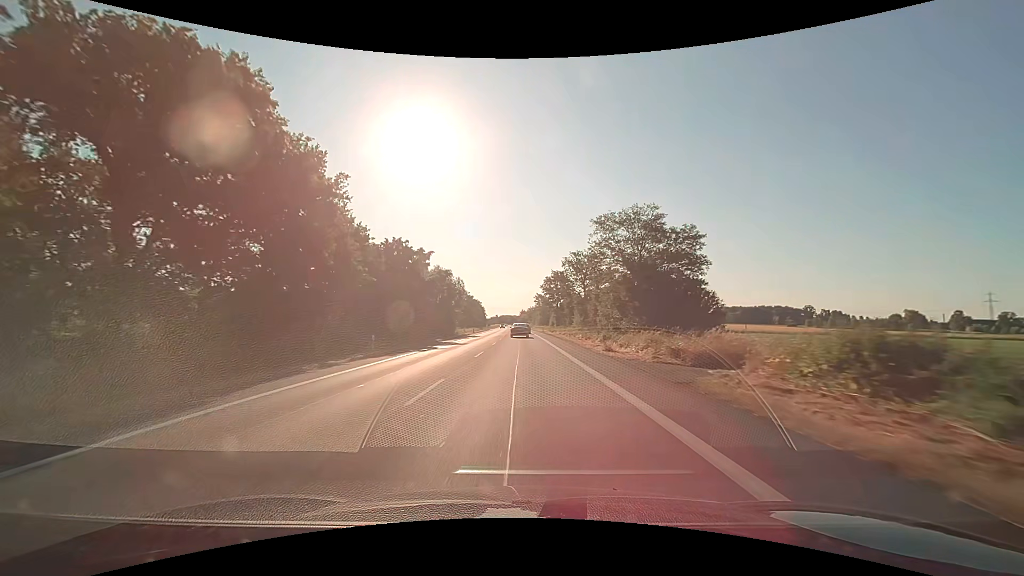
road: primary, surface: asphalt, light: Day
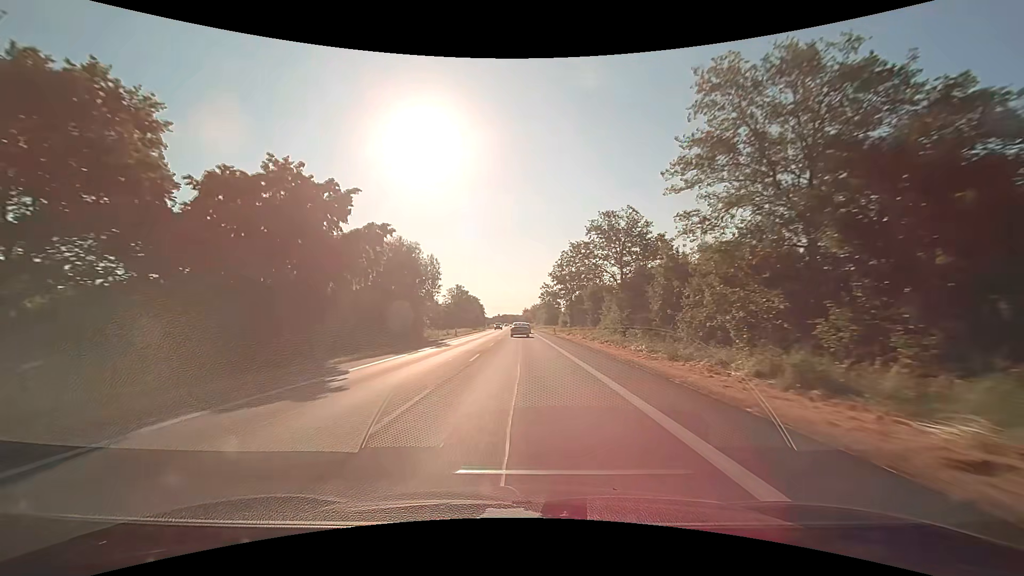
(-0.1, +26.1) m; 0°
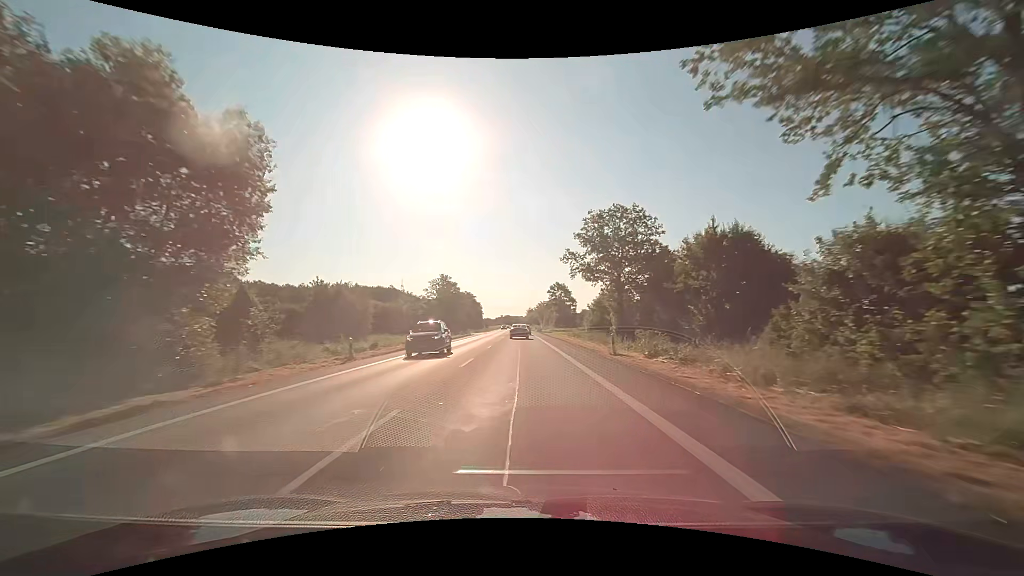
(-0.2, +38.2) m; 0°
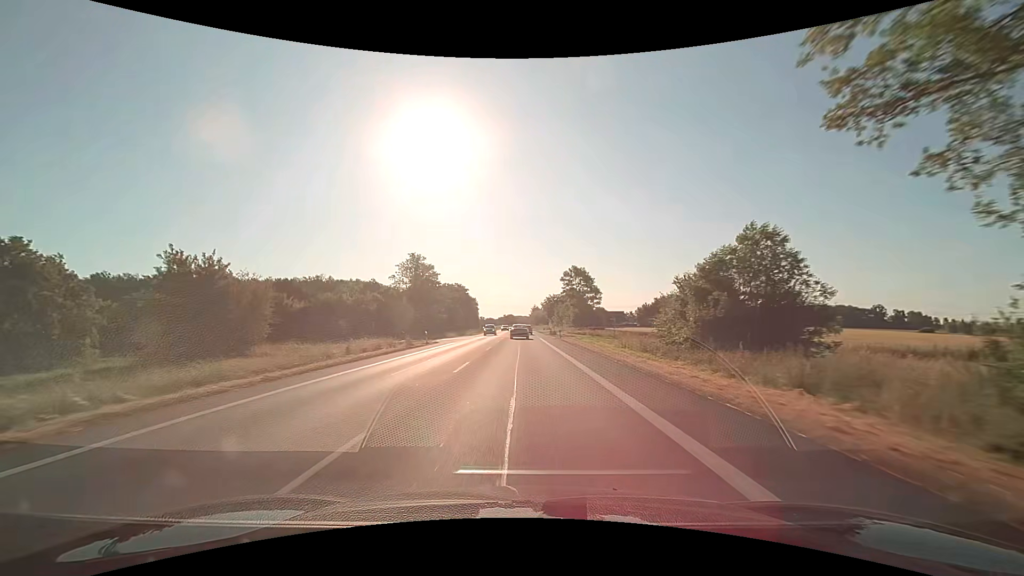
(-0.2, +37.9) m; 0°
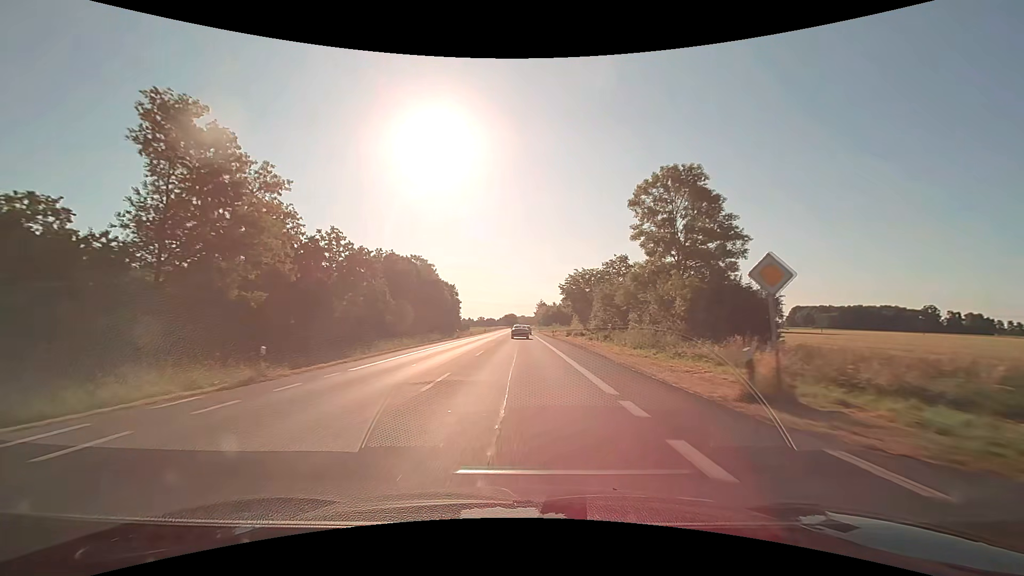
(-0.1, +64.1) m; 0°
(0, +10) (0, +20) (0, +30) (0, +40) (0, +50) (0, +60) (0, +70) (0, +80) (0, +90) (0, +100) m
